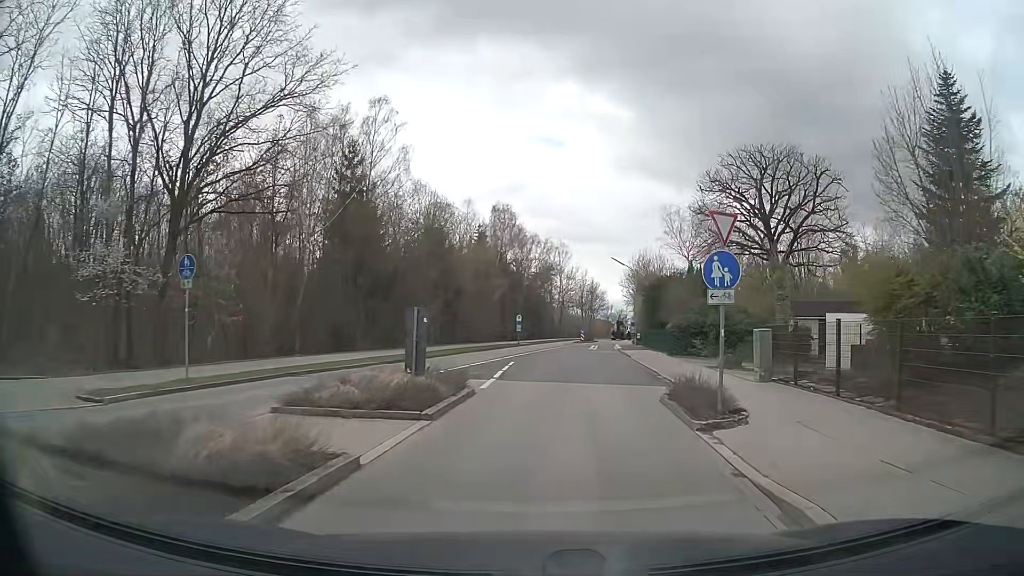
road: tertiary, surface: asphalt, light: Day
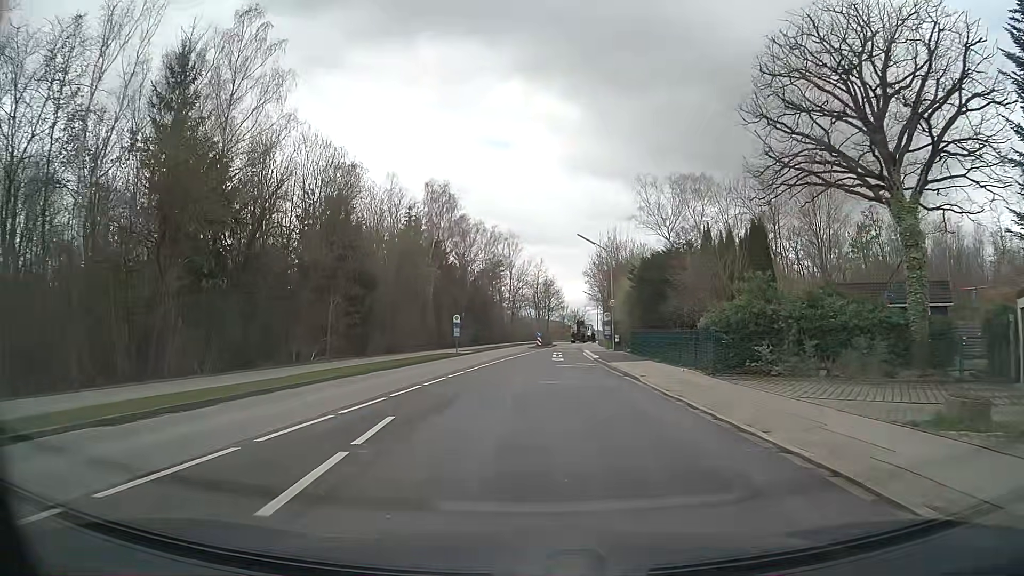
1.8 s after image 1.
(+0.9, +16.8) m; +4°
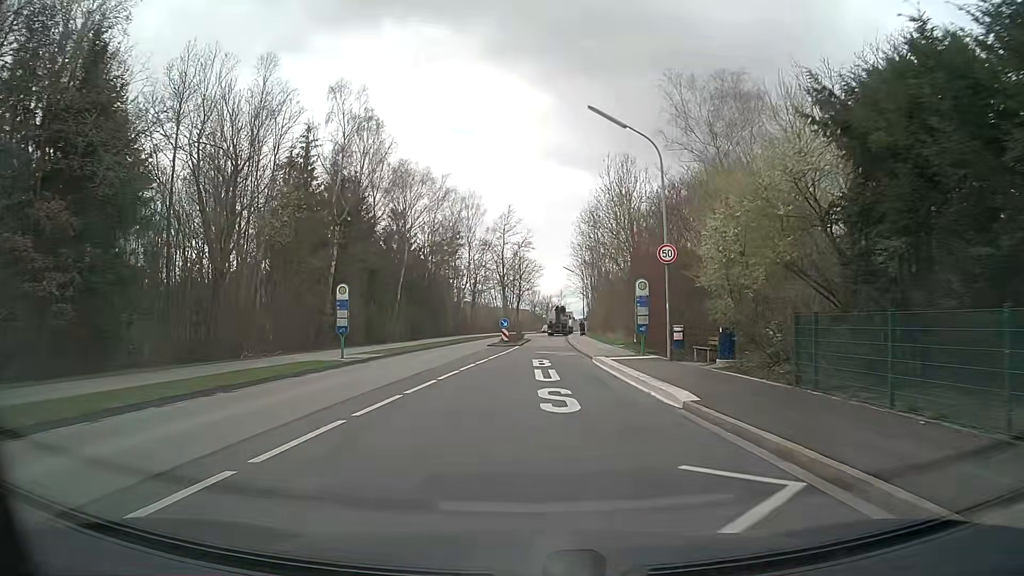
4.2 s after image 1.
(+0.7, +26.6) m; +3°
(0, +10) (0, +20) (+1, +30) (+1, +40) (+1, +50) (+2, +60) (+1, +70) (0, +80) (0, +90) (+1, +100) m
